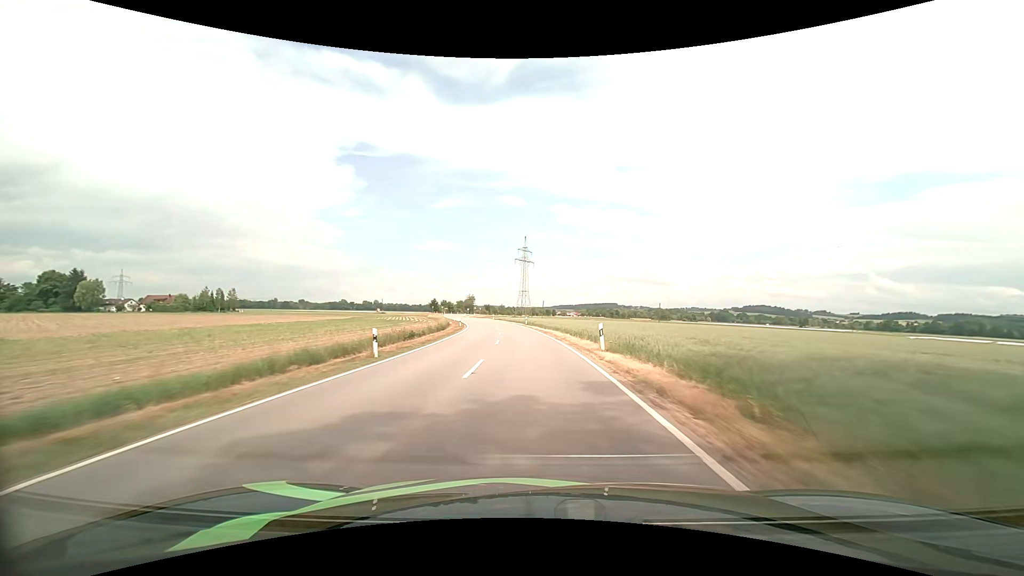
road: tertiary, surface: asphalt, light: Day
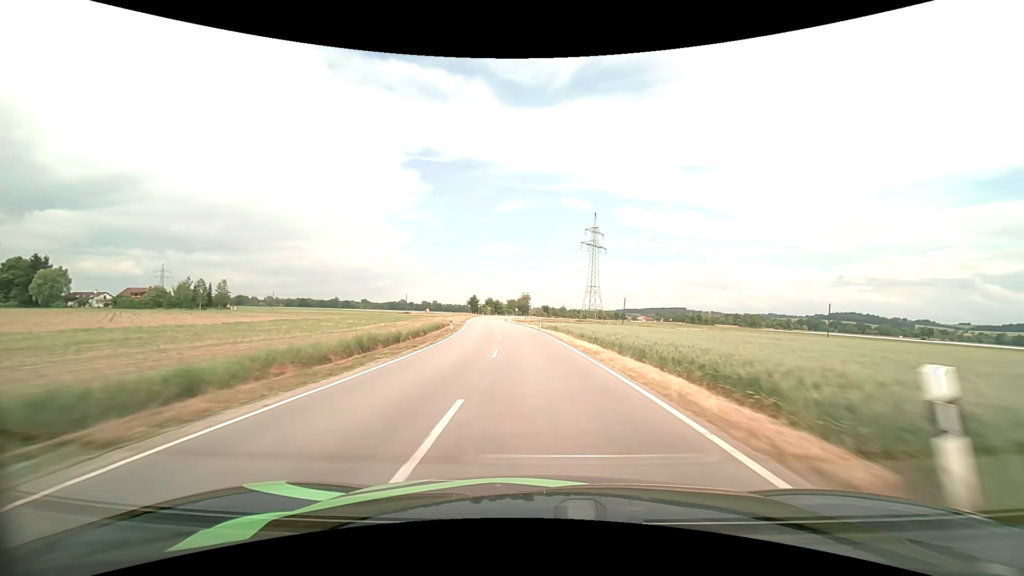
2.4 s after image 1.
(-3.8, +55.4) m; -7°
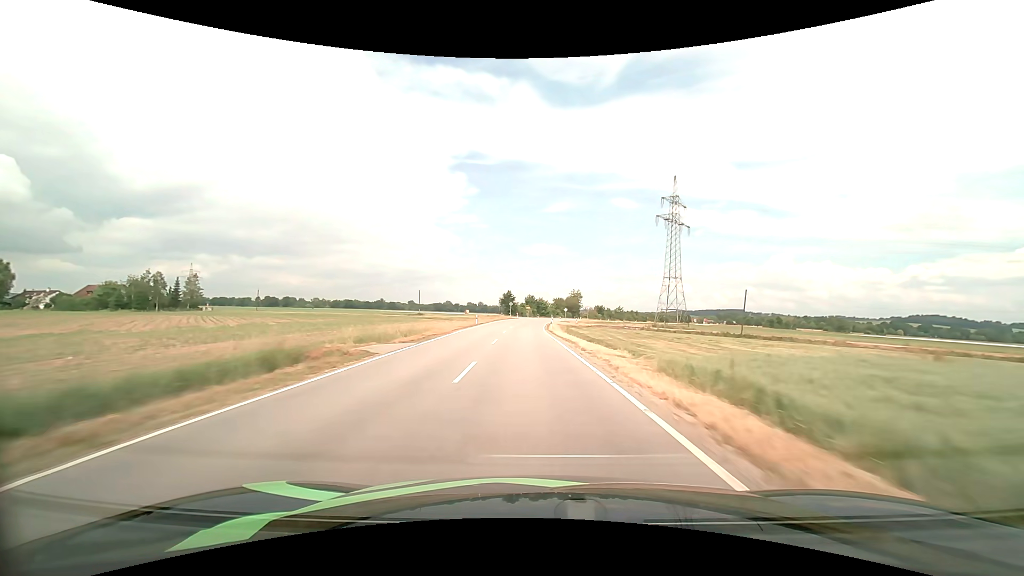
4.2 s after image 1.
(-1.9, +42.8) m; -5°
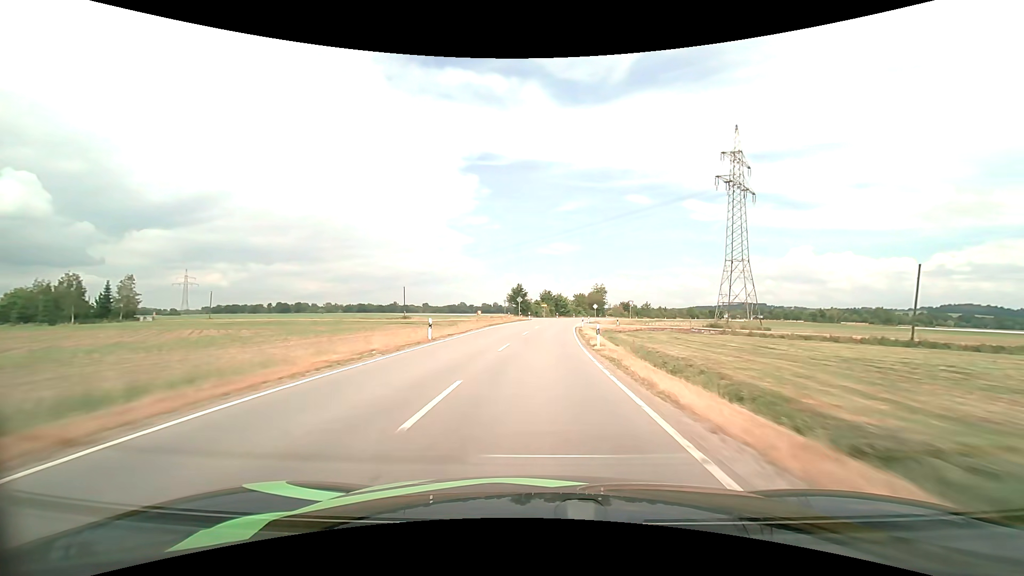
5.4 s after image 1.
(-0.7, +28.4) m; -2°
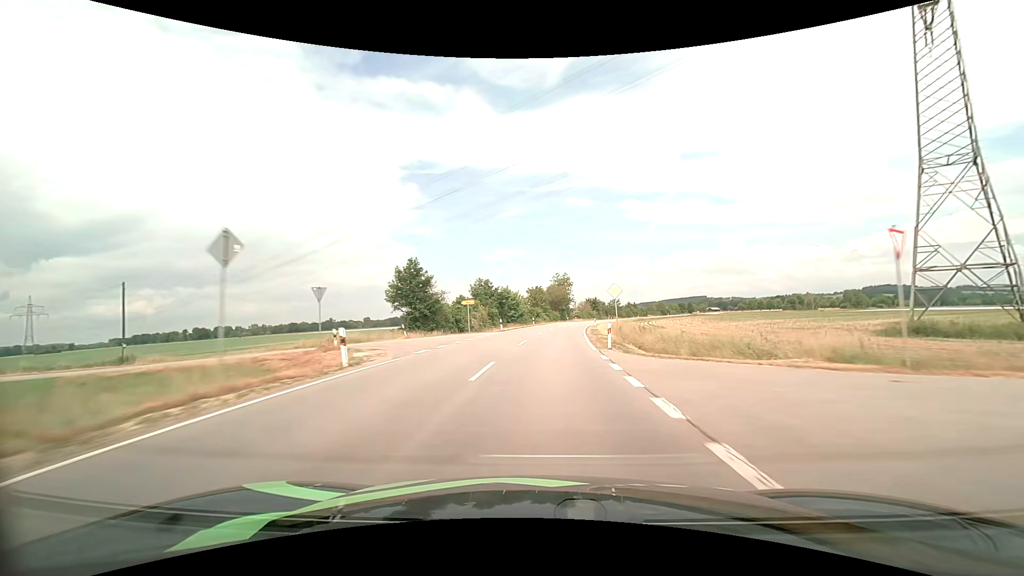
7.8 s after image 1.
(+2.2, +56.6) m; +6°
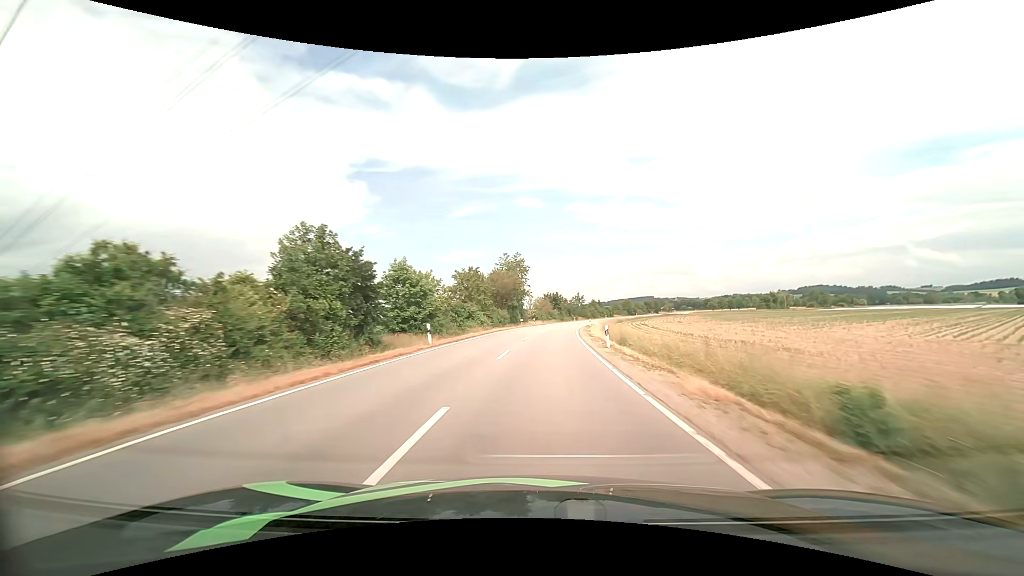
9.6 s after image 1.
(+1.9, +43.2) m; +5°
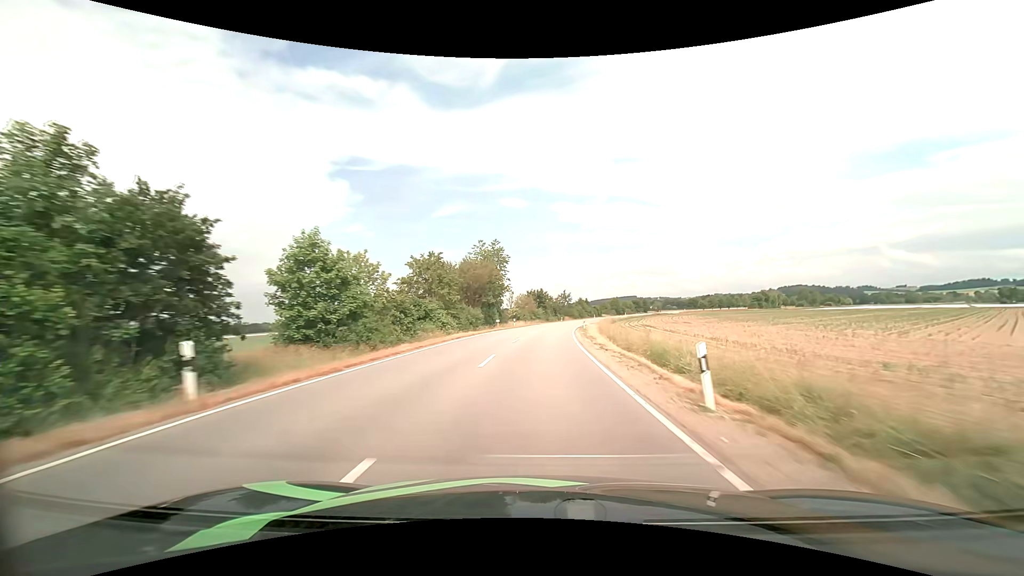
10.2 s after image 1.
(+0.3, +14.7) m; +2°
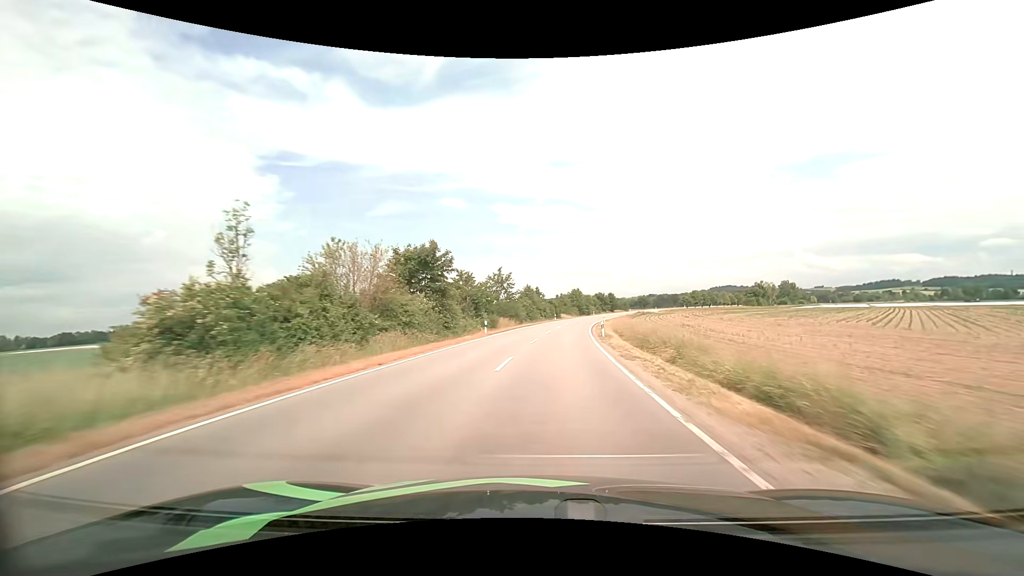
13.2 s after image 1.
(+4.4, +73.7) m; +7°
(0, +10) (0, +20) (+1, +30) (+2, +40) (+3, +50) (+4, +60) (+6, +70) (+7, +80) (+9, +89) (+12, +99) m
